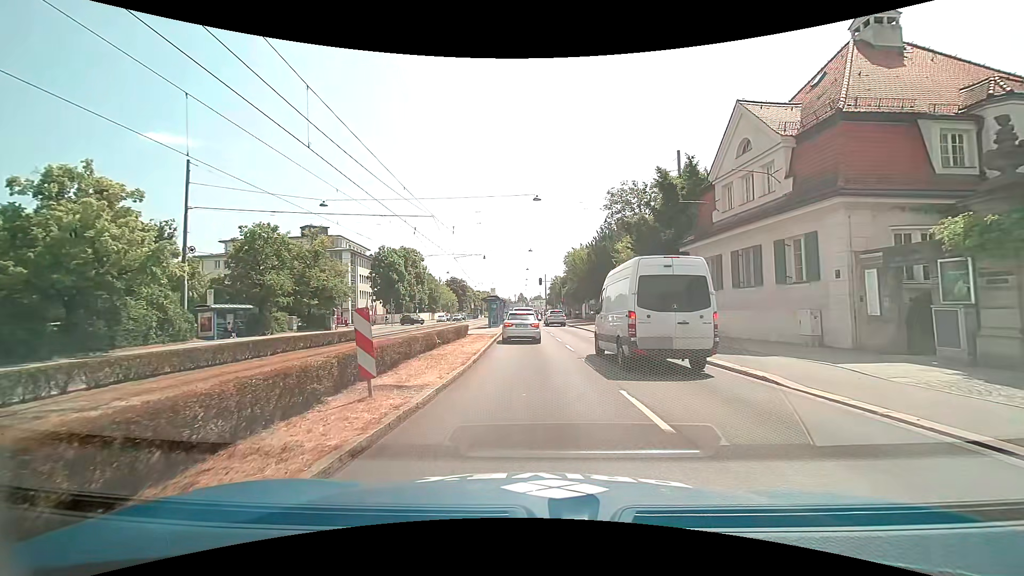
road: primary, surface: asphalt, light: Day
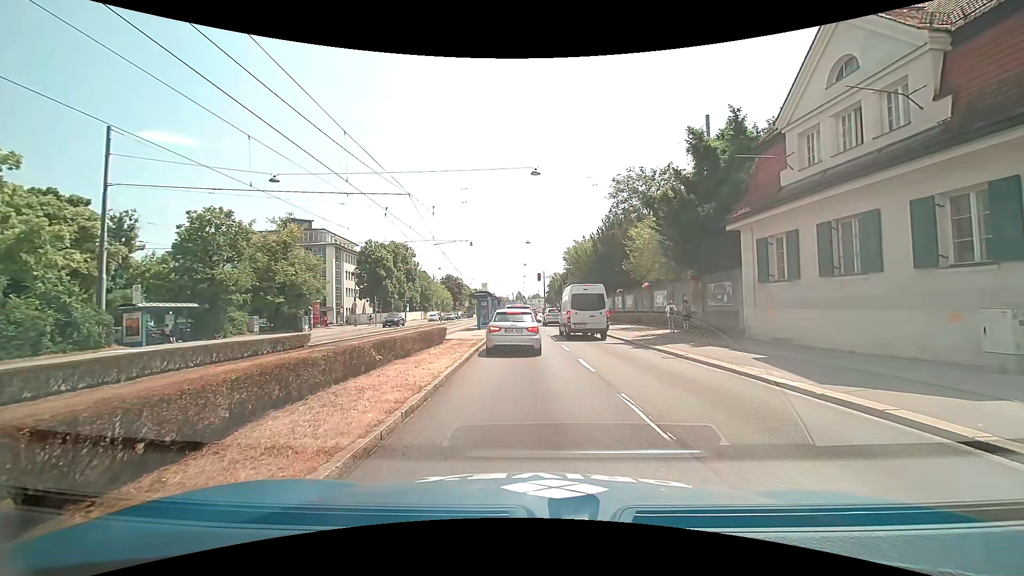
(0.0, +6.3) m; +1°
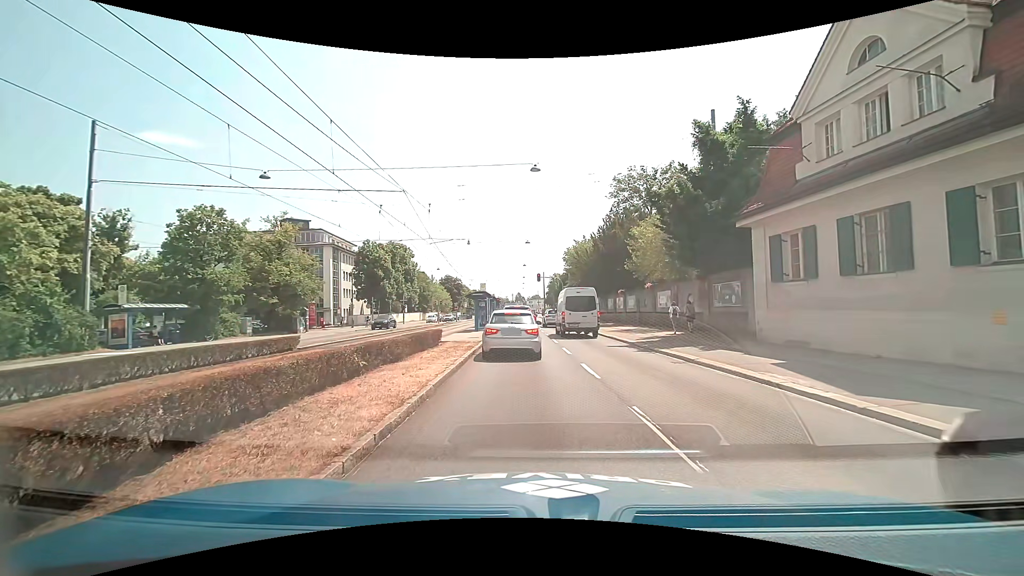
(0.0, +1.0) m; -1°
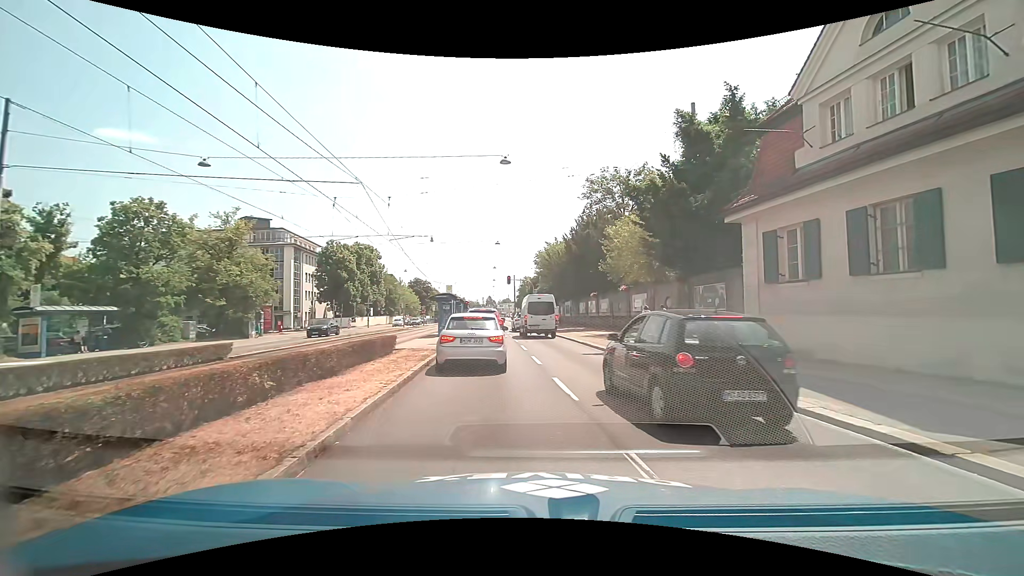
(0.0, +2.4) m; +3°
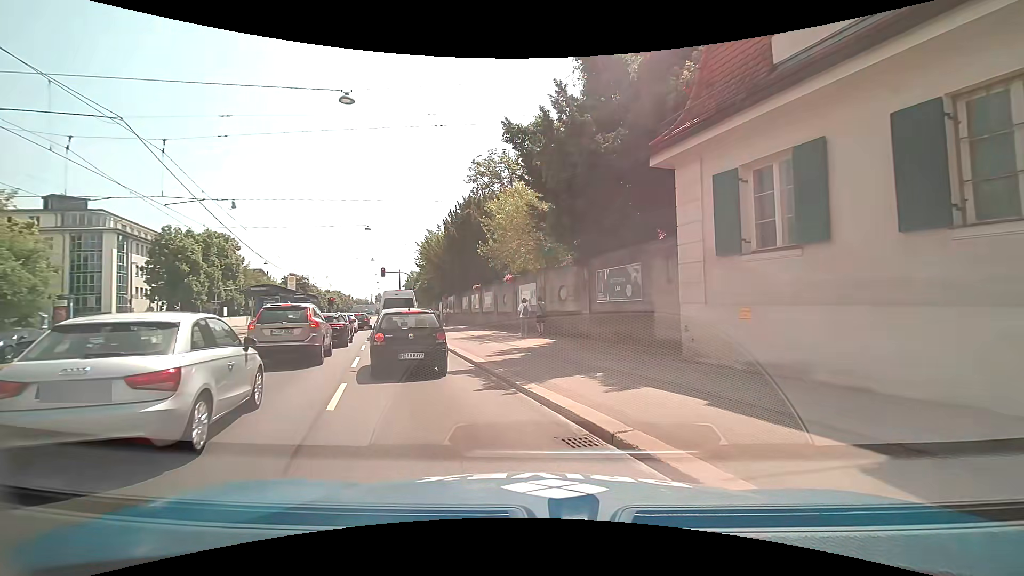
(+1.3, +7.1) m; +11°
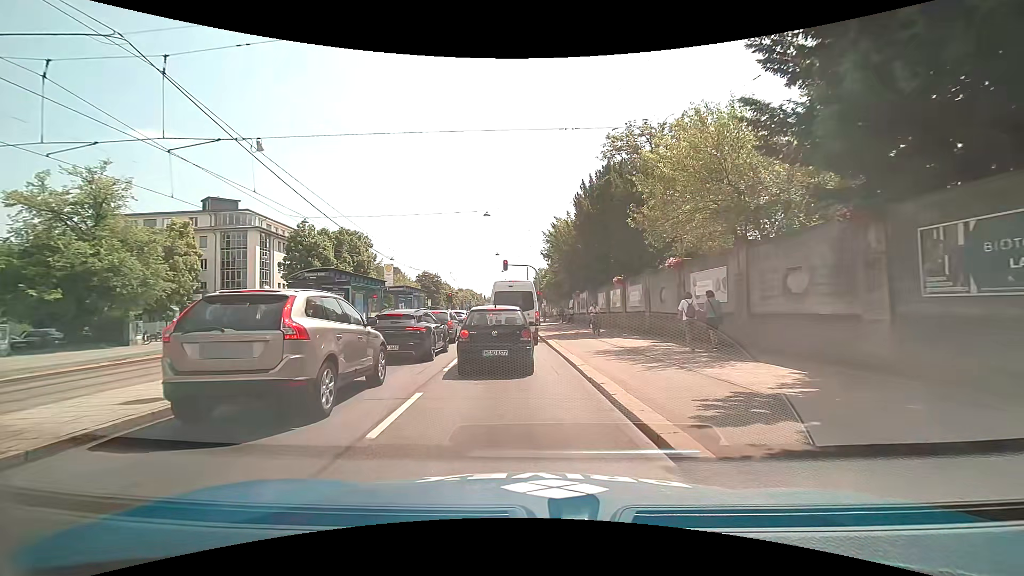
(-0.9, +7.9) m; -13°
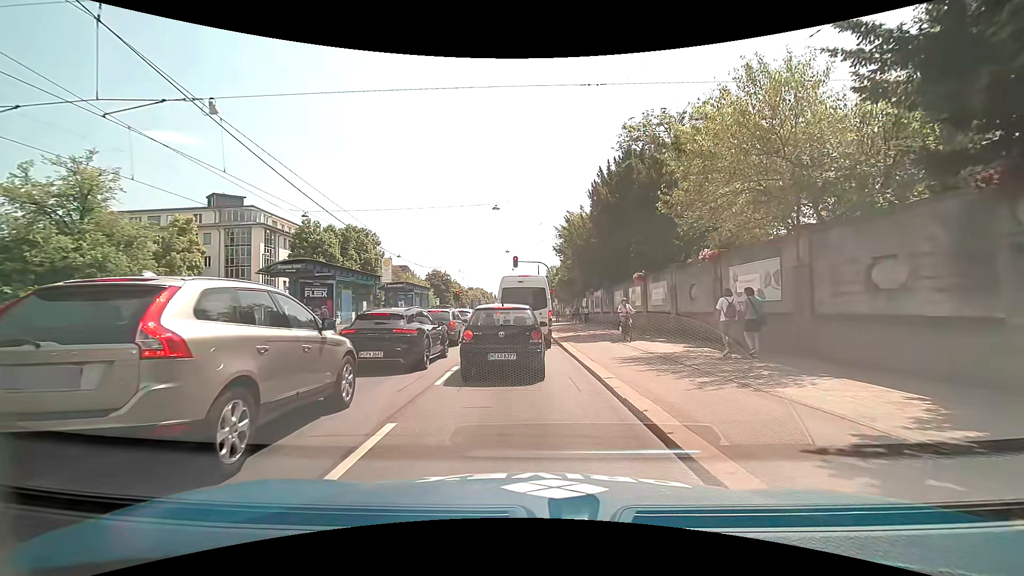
(-0.1, +2.3) m; -1°
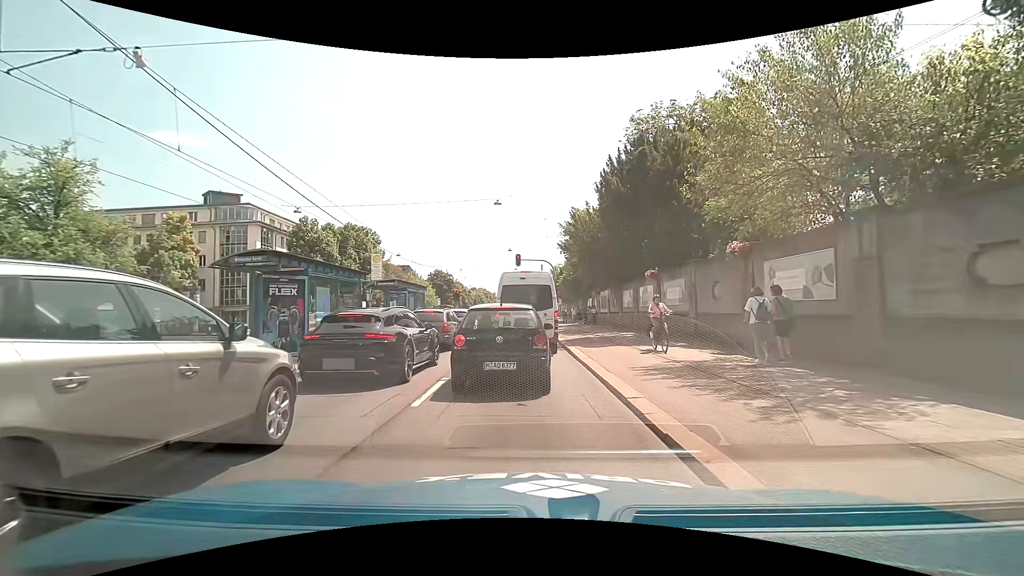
(0.0, +1.9) m; -2°
